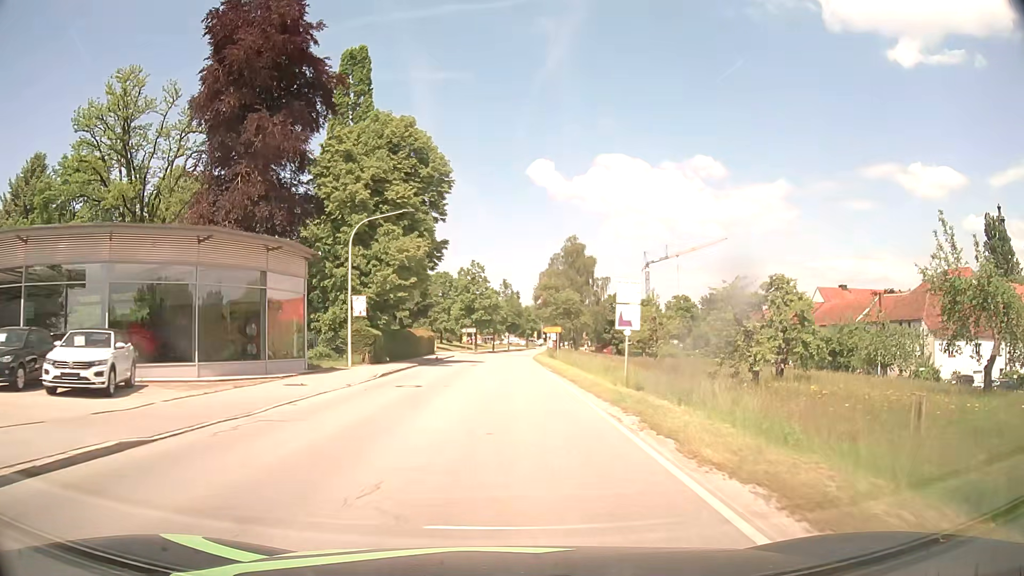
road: secondary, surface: asphalt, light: Day
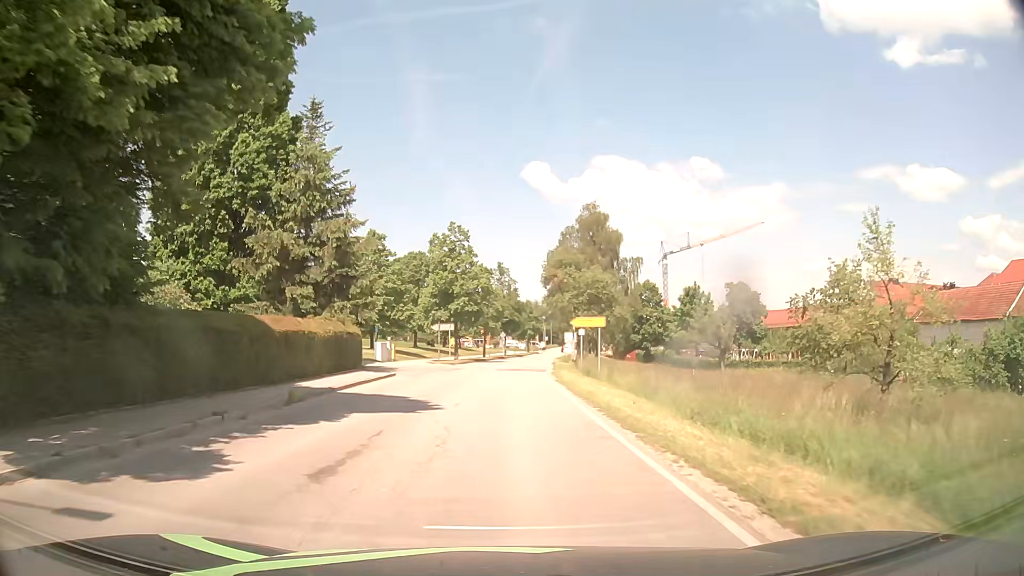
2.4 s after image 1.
(+0.1, +30.0) m; +1°
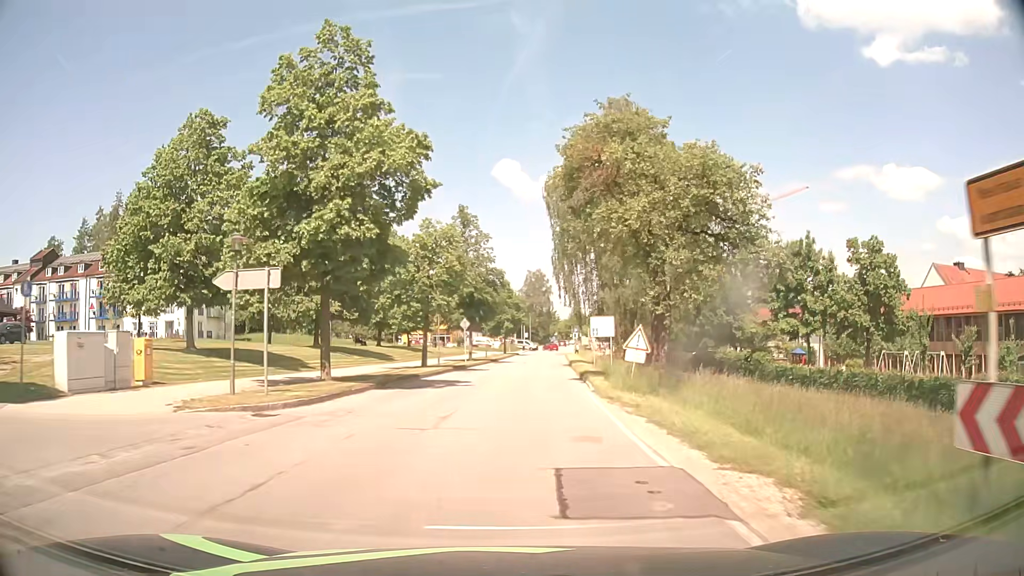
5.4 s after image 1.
(+0.3, +37.7) m; +2°
